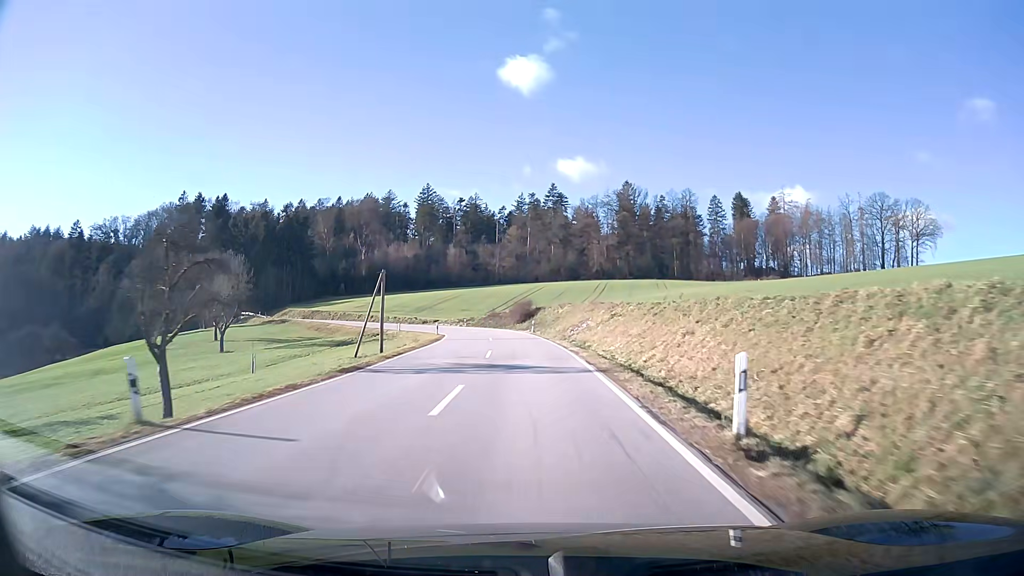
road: secondary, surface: asphalt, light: Day
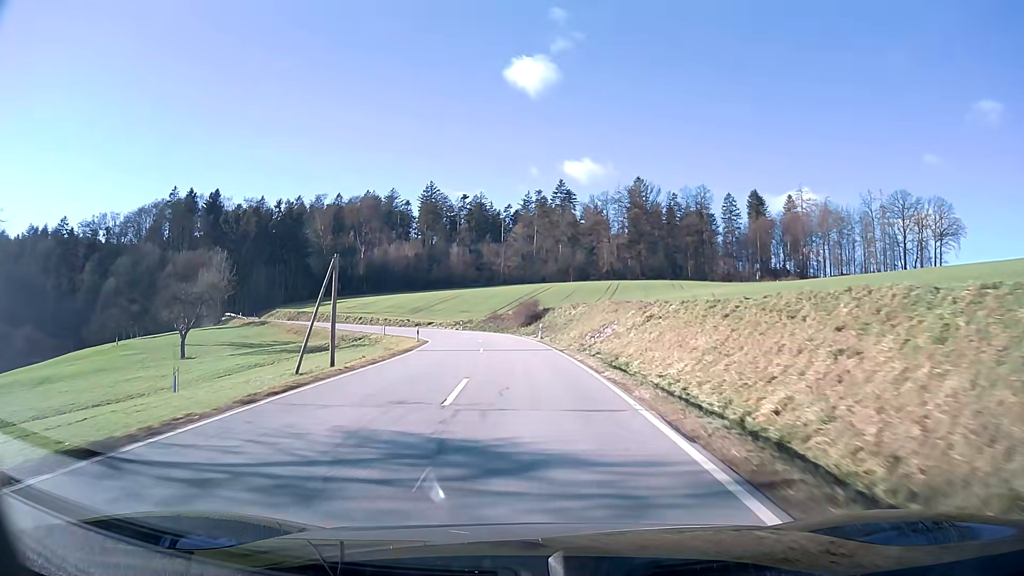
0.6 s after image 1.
(-0.1, +11.2) m; -1°
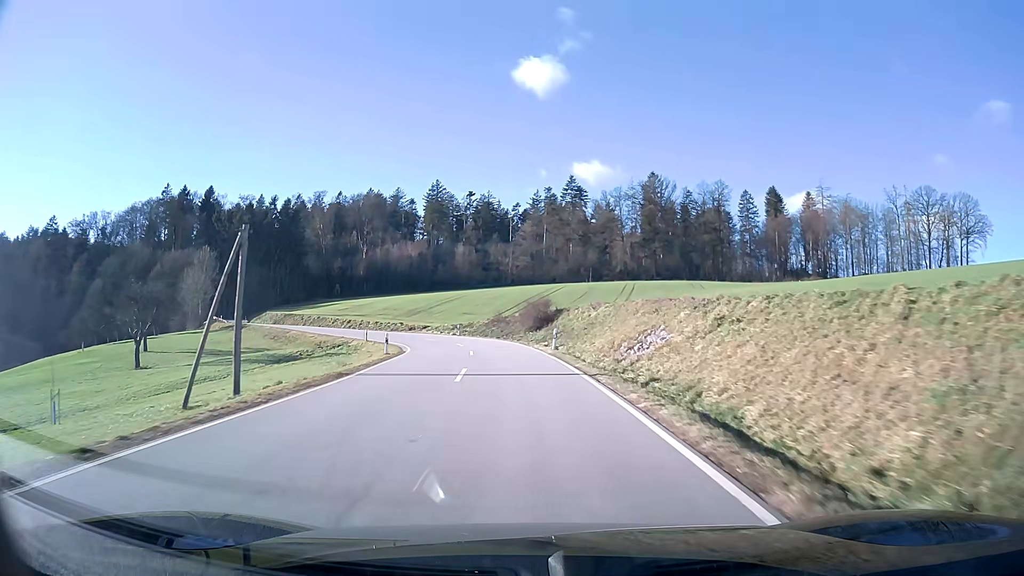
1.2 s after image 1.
(-0.1, +10.8) m; -1°
